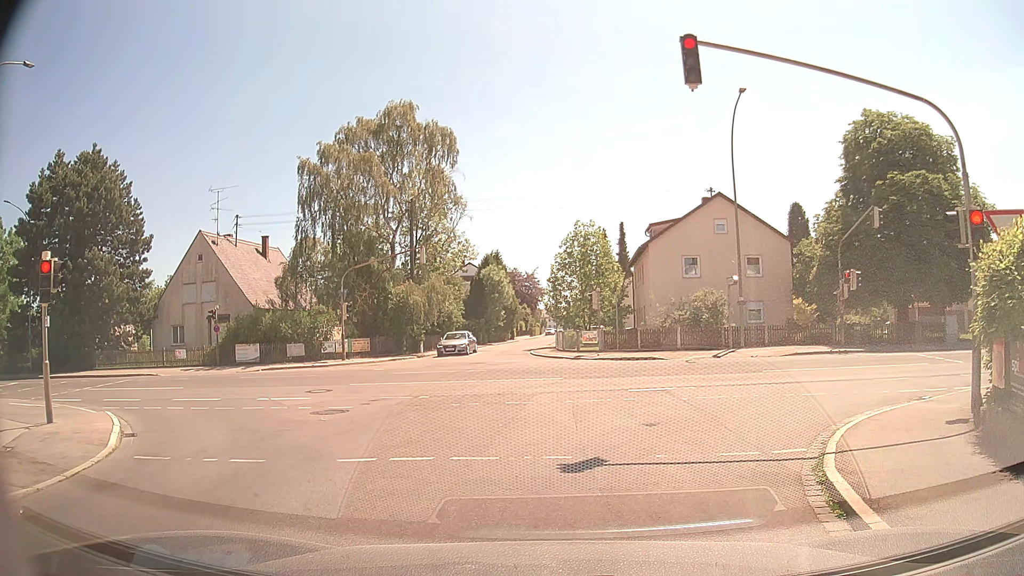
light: Day
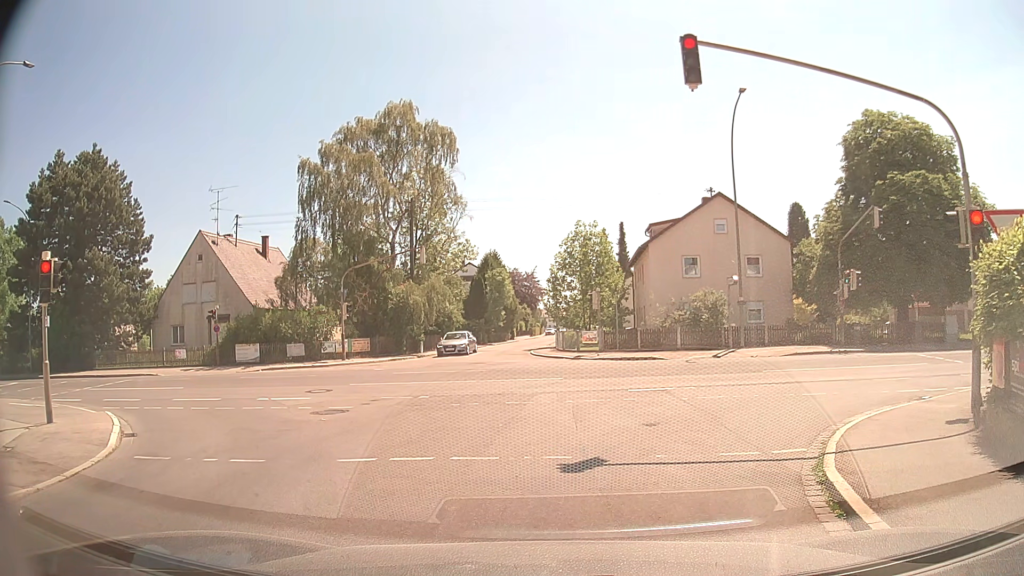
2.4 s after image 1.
(0.0, 0.0) m; 0°
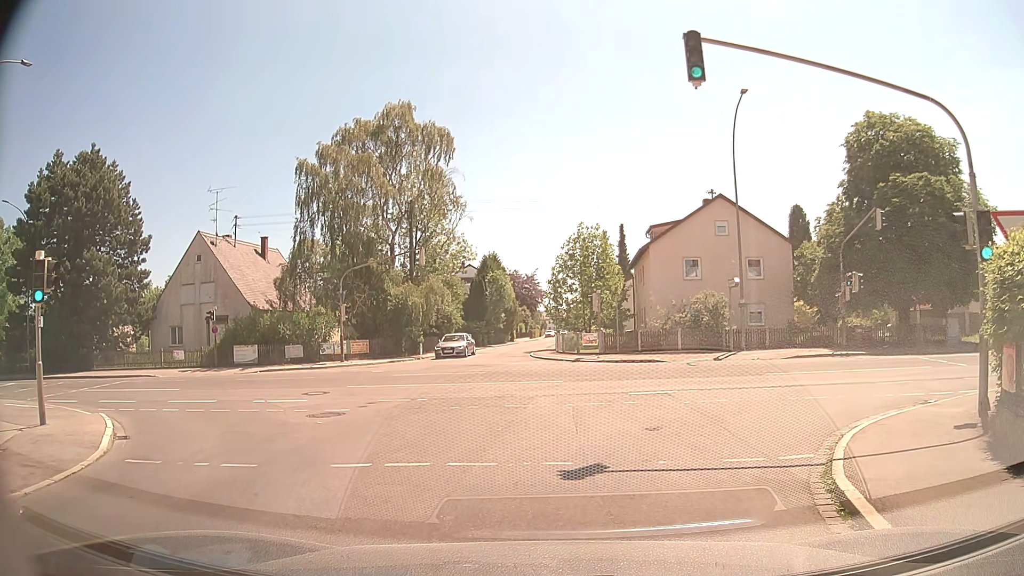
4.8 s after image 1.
(0.0, +0.2) m; 0°
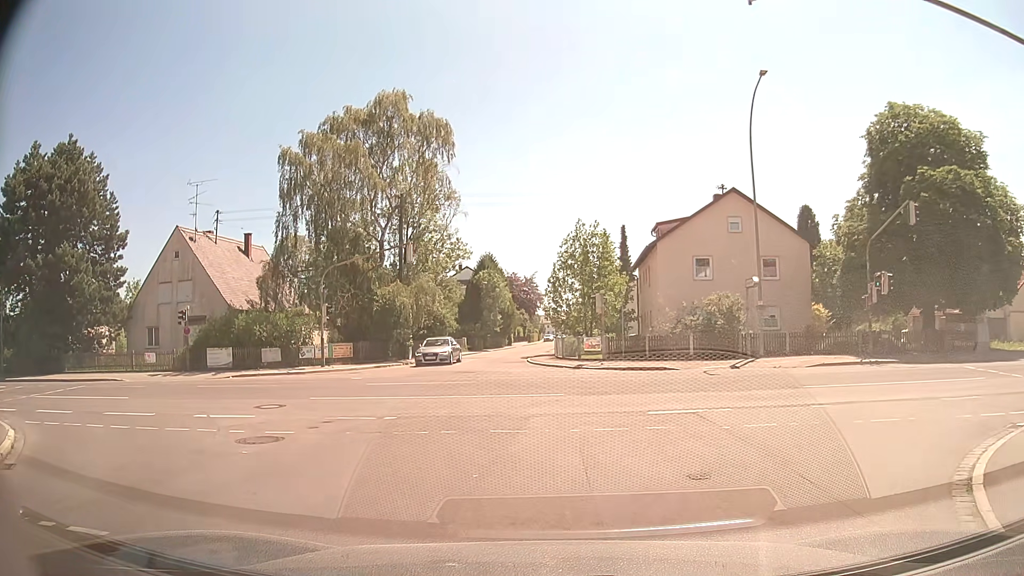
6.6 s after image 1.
(-0.1, +3.3) m; -1°
